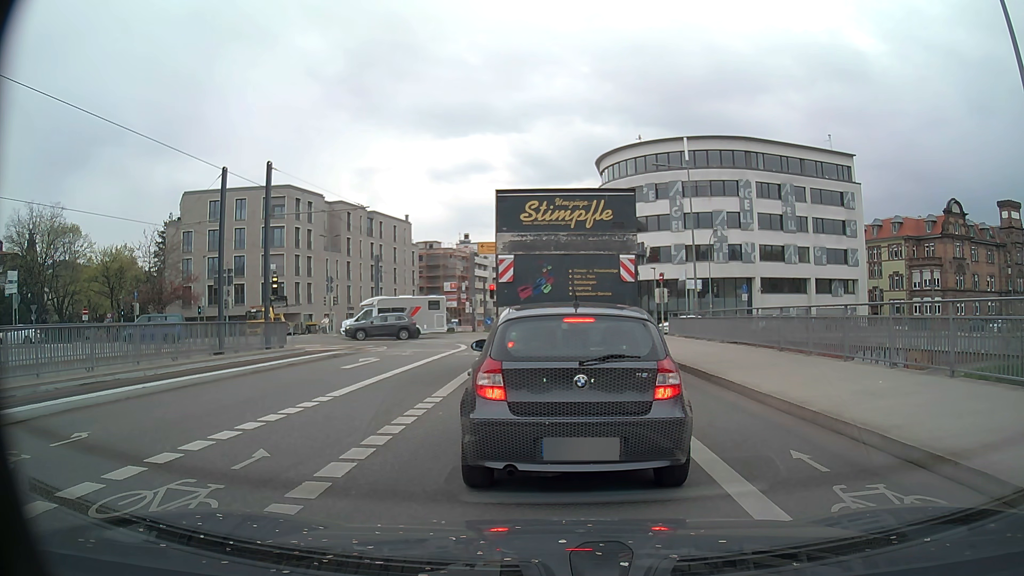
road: secondary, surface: asphalt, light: Day
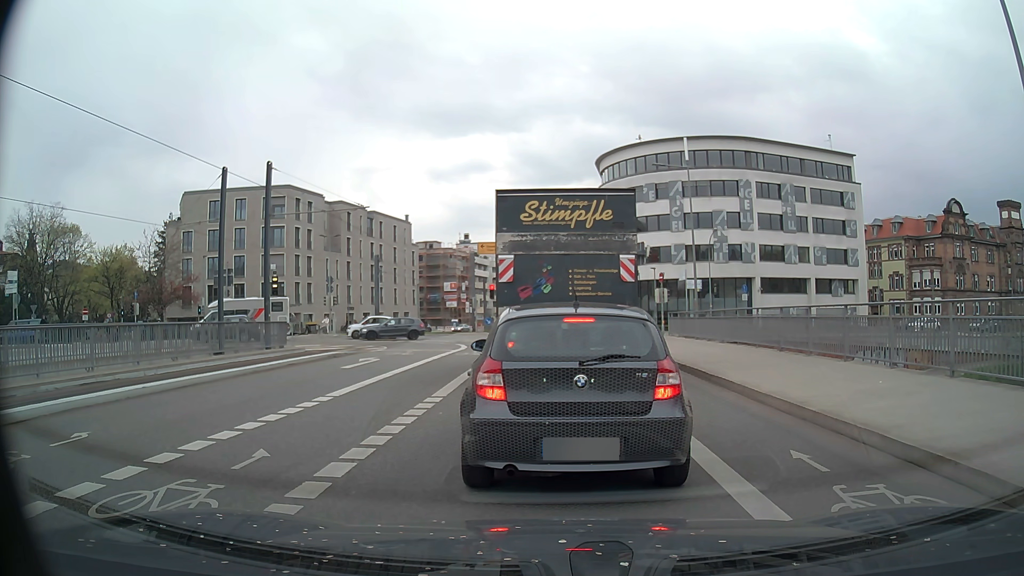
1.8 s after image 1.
(0.0, 0.0) m; 0°
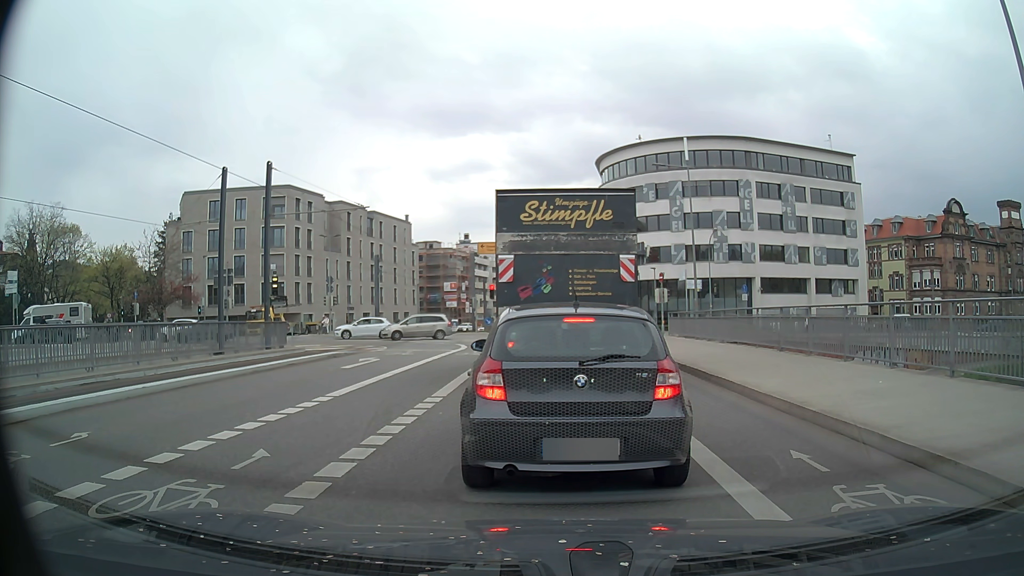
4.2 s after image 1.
(0.0, 0.0) m; 0°
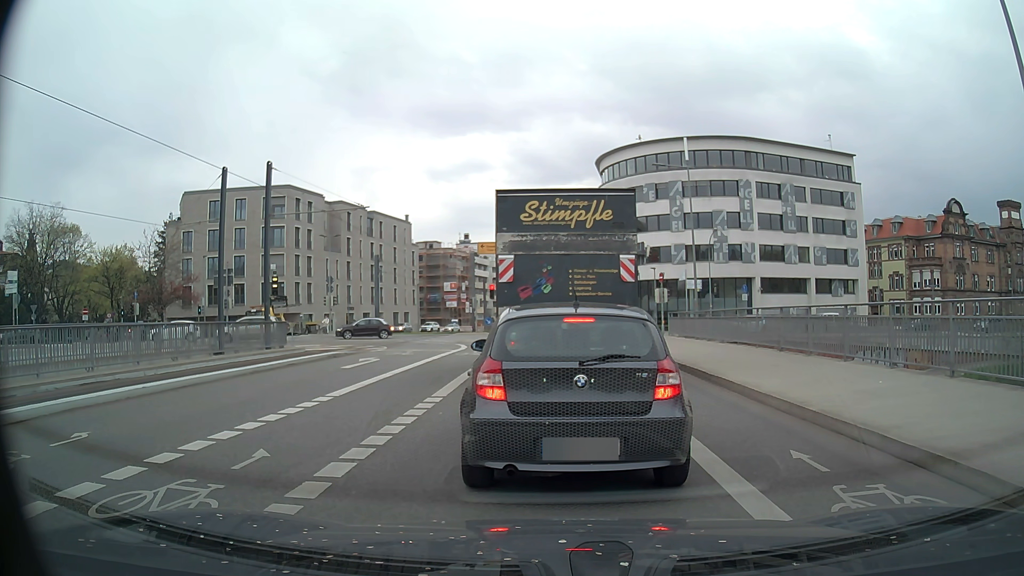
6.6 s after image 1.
(0.0, 0.0) m; 0°
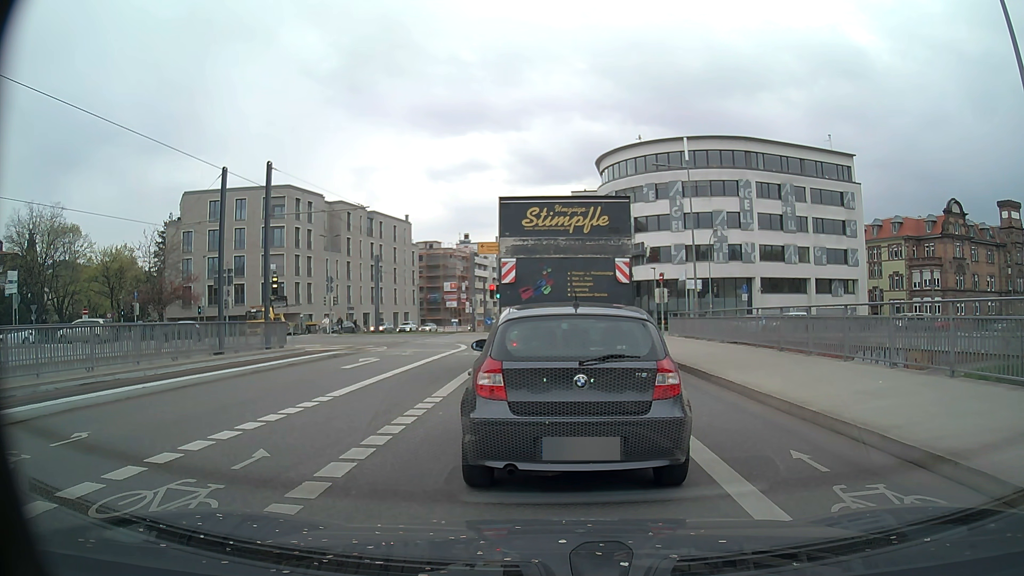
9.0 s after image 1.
(0.0, 0.0) m; 0°
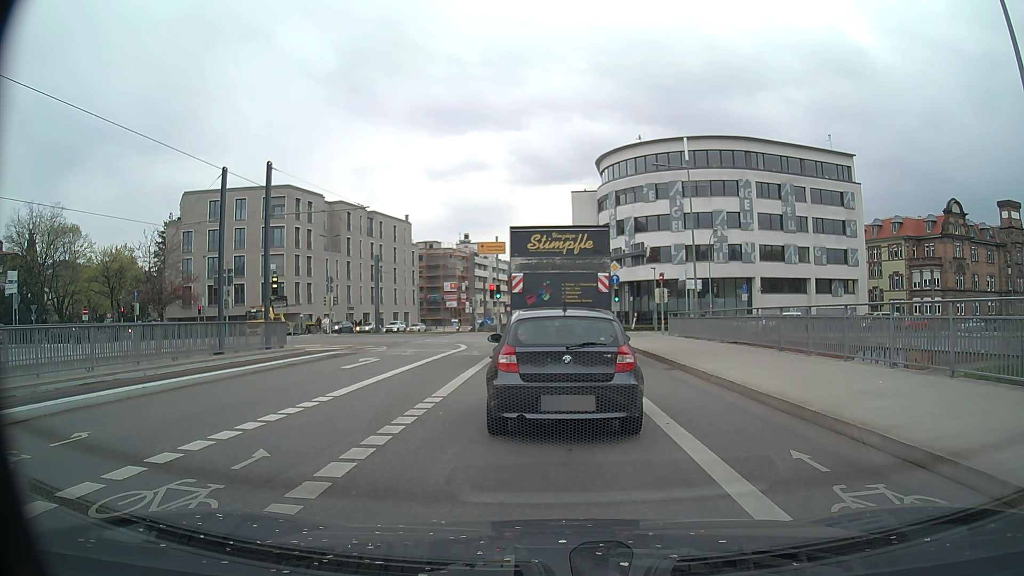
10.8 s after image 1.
(0.0, 0.0) m; 0°
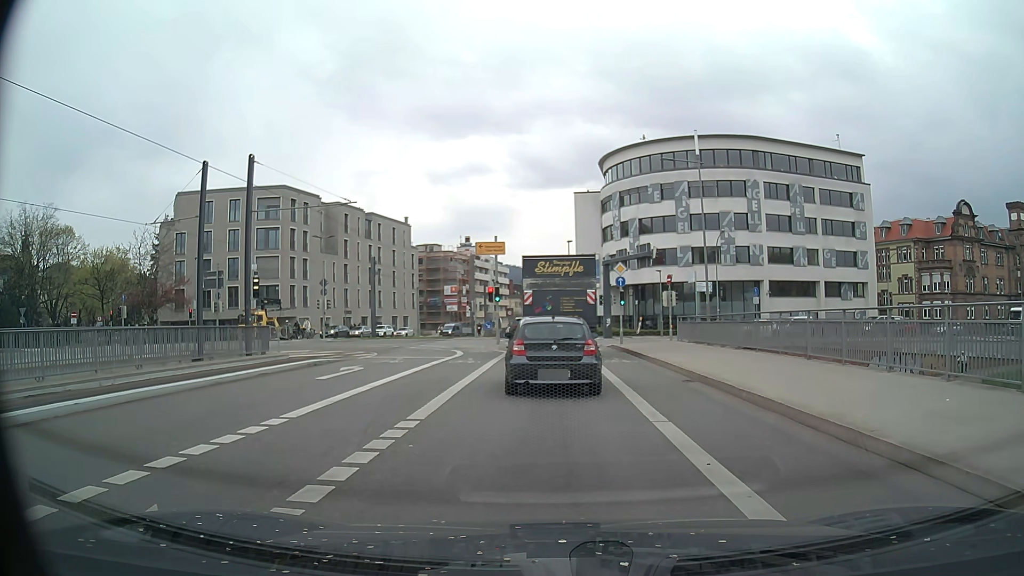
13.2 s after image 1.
(0.0, +2.3) m; +2°
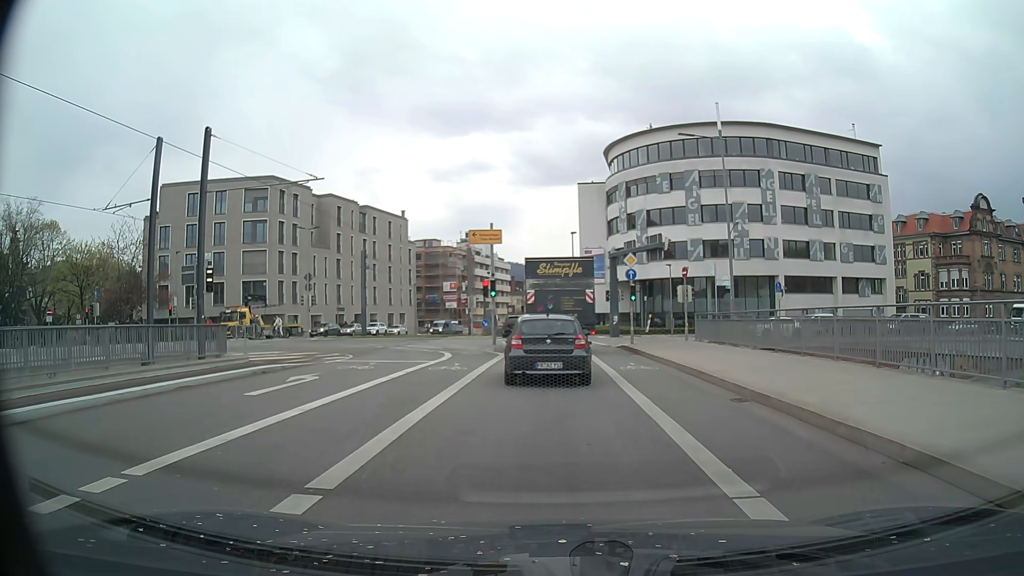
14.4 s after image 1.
(-0.1, +4.2) m; -1°
(0, +10) (0, +20) (0, +30) (-1, +40) (-3, +50) (-4, +60) (-5, +70) (-3, +80) (-2, +90) (0, +99) m
